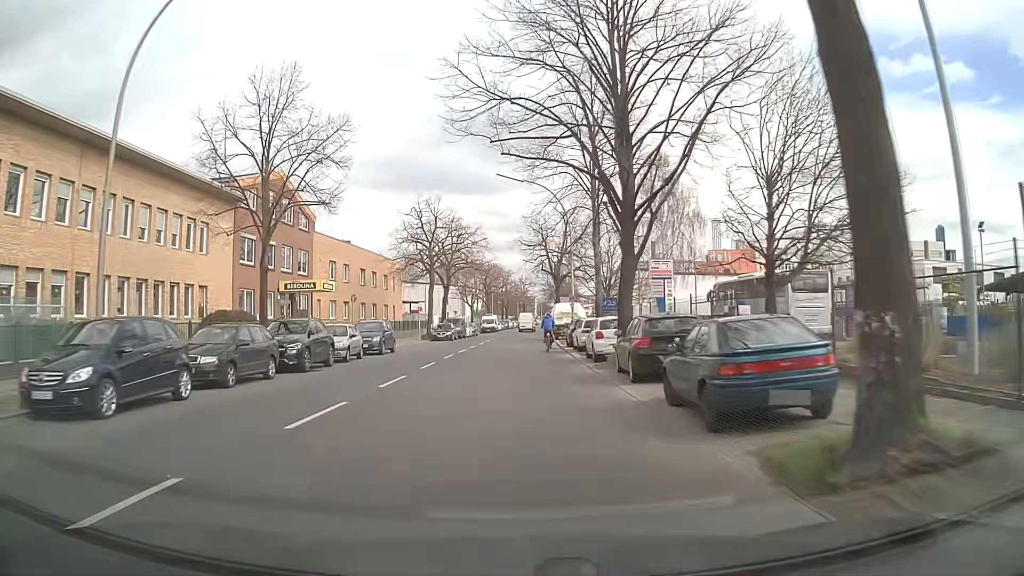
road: tertiary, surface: asphalt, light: Day
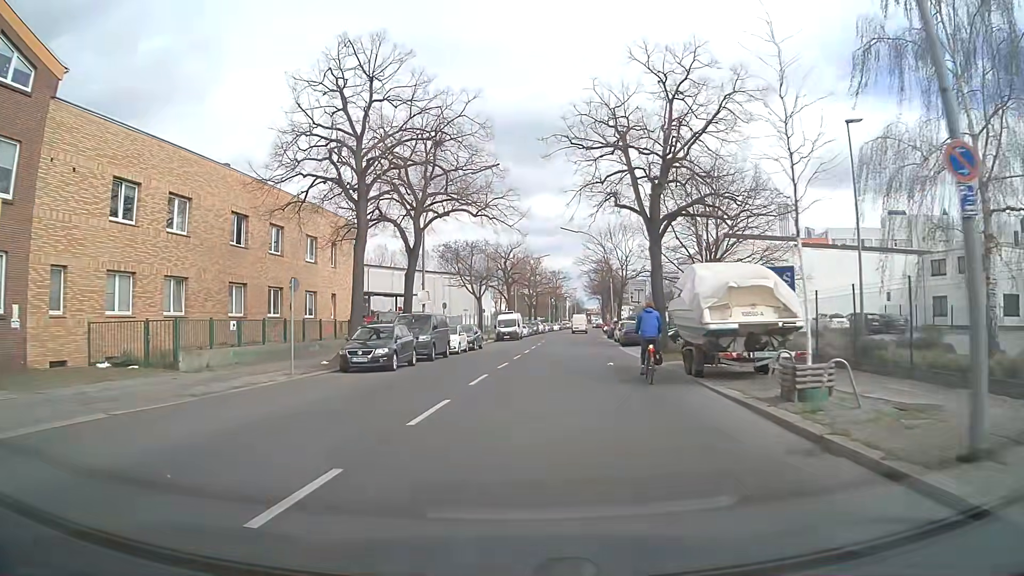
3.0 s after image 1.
(-0.2, +35.3) m; -2°
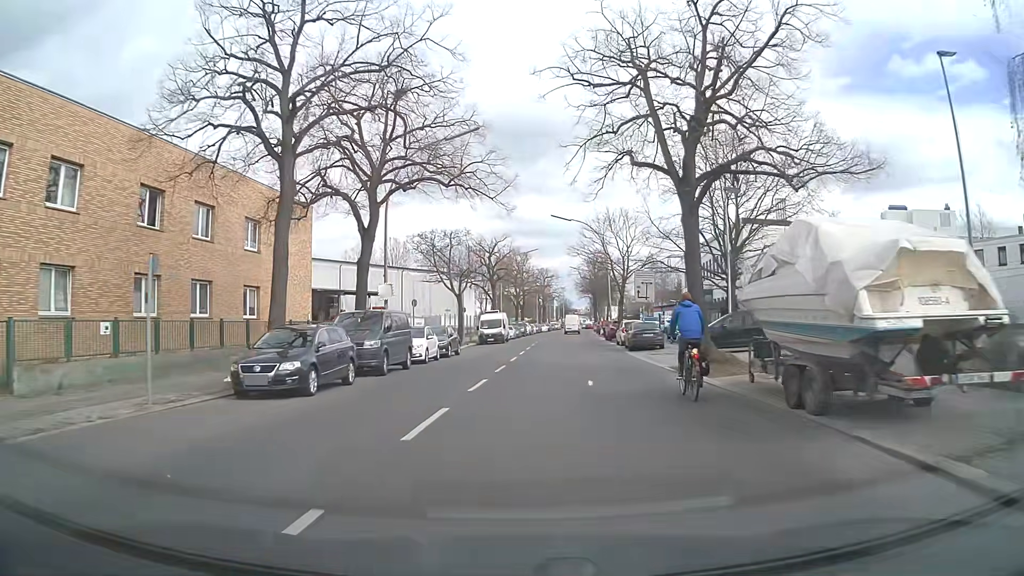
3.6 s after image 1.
(+0.1, +7.5) m; +1°
(0, +10) (+1, +20) (+1, +30) (+2, +40) (+3, +50) (+5, +60) (+6, +70) (+7, +80) (+8, +90) (+9, +100) m
